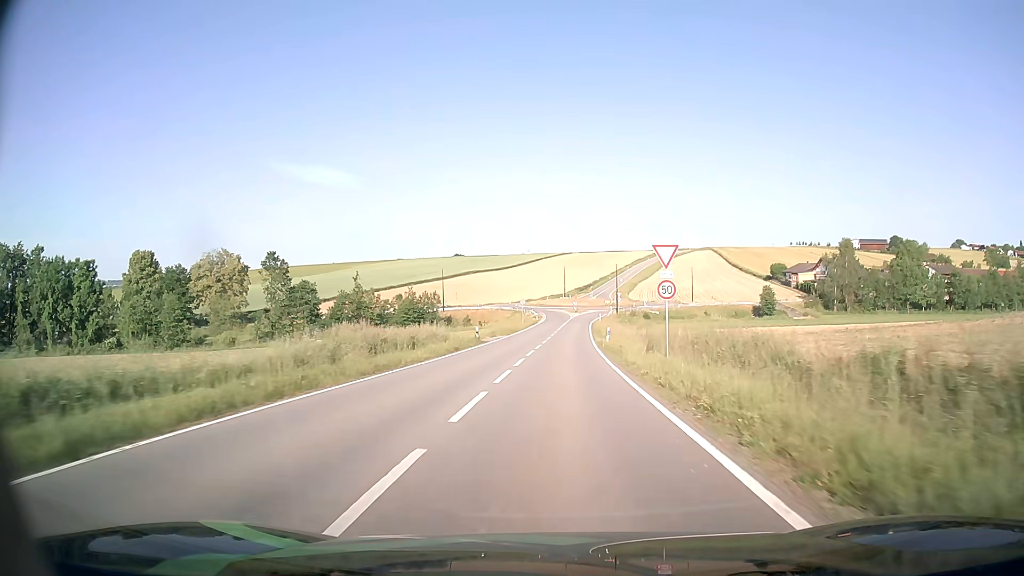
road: tertiary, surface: asphalt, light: Day
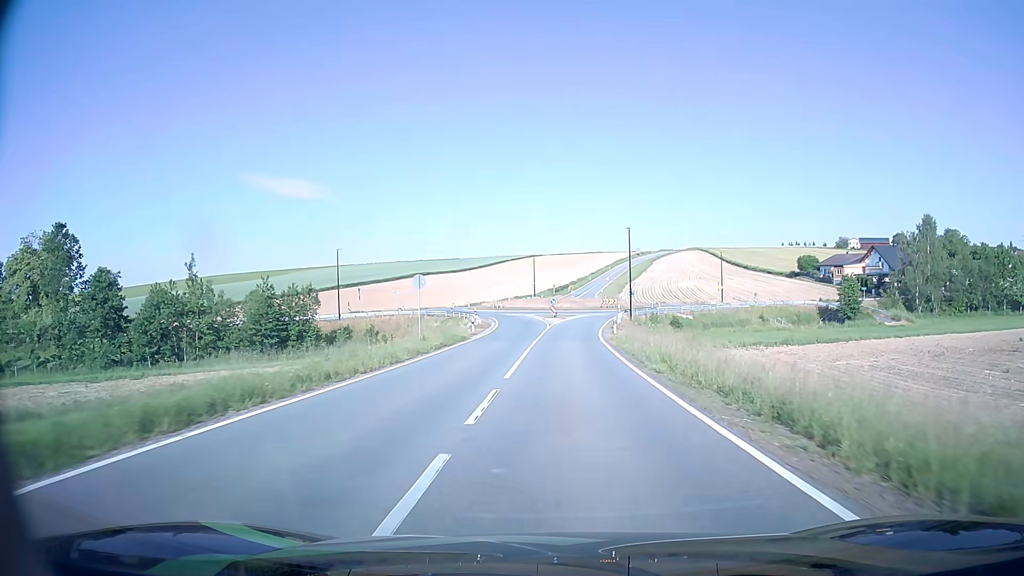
(+1.1, +49.2) m; +3°
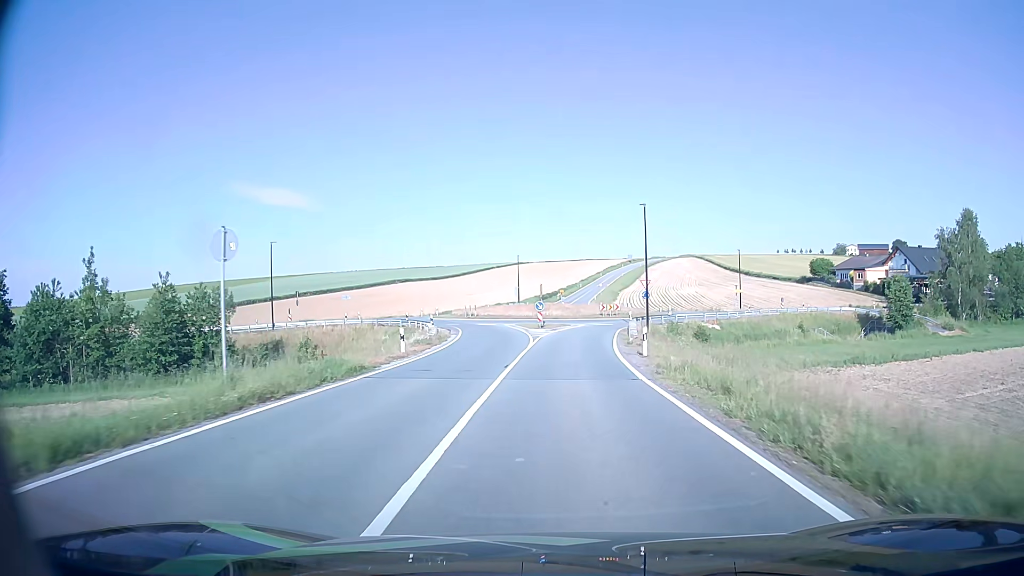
(+0.1, +16.4) m; +1°
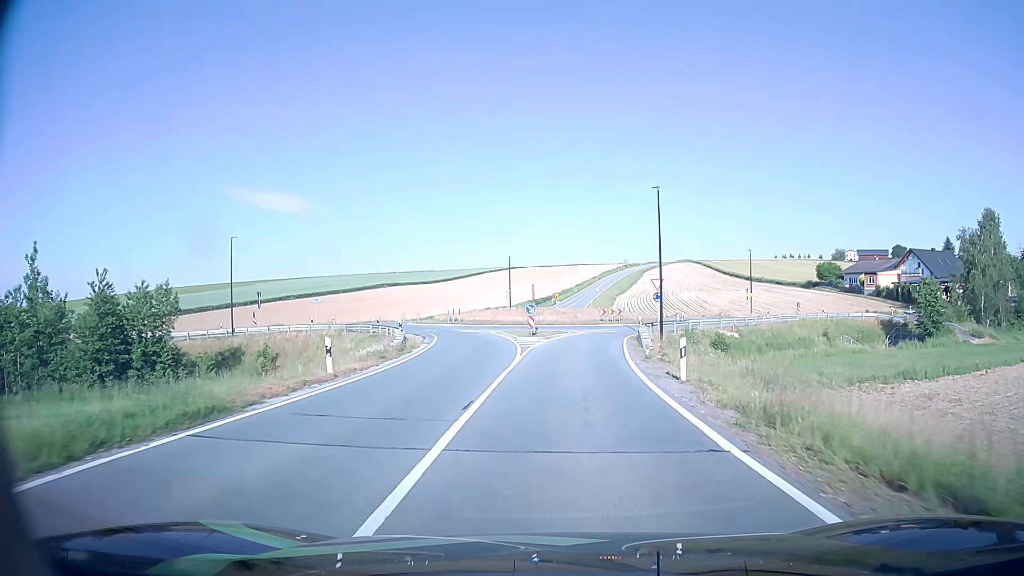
(0.0, +7.4) m; 0°
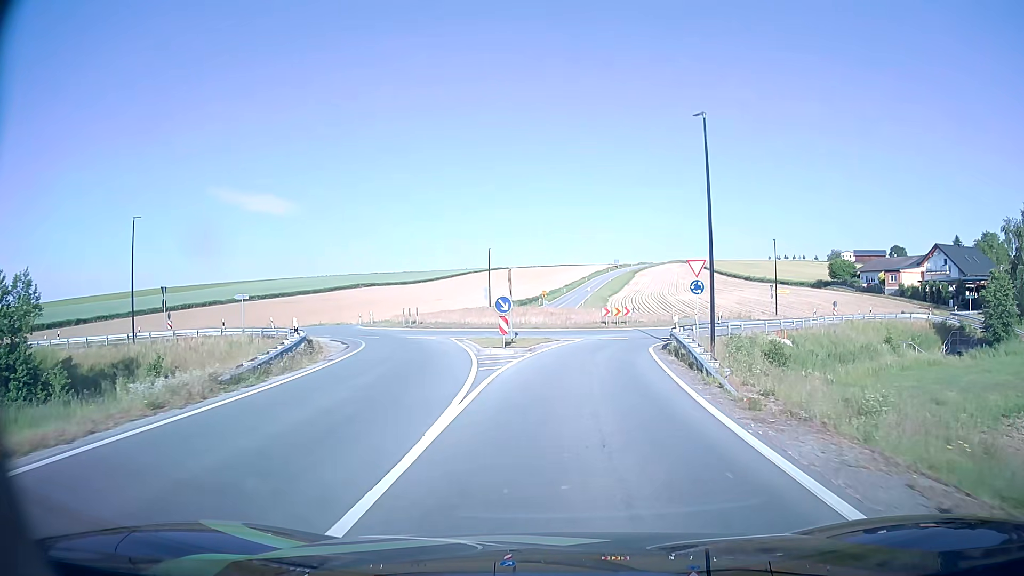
(+0.2, +13.4) m; +2°
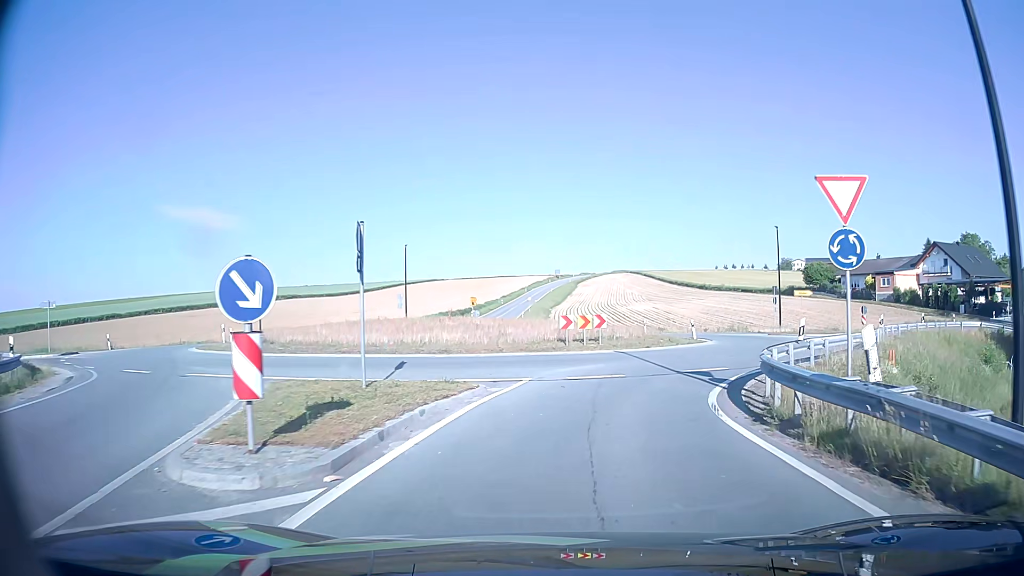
(+0.4, +16.9) m; +5°
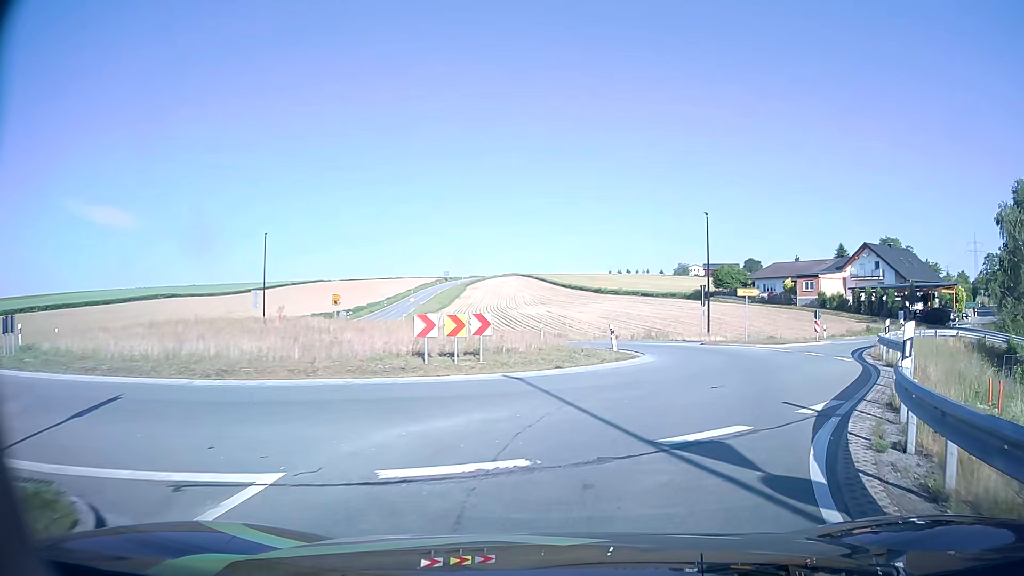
(+0.6, +9.5) m; +9°
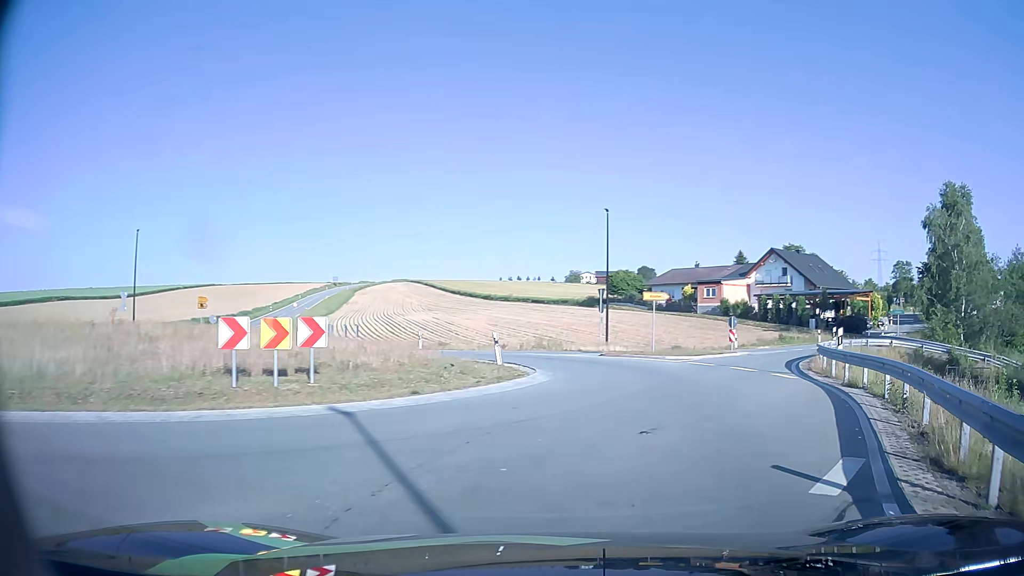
(+0.3, +4.4) m; +9°
(+2, +10) (+3, +20) (0, +29) (-8, +35) (-16, +42) (-22, +49) (-27, +58) (-31, +67) (-34, +77) (-37, +86) m
